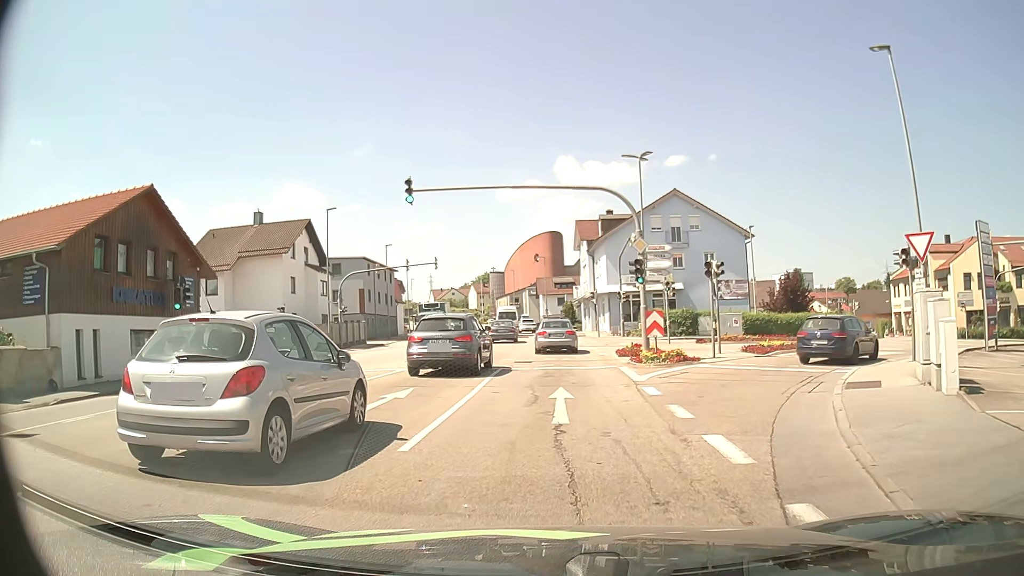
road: tertiary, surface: asphalt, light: Day
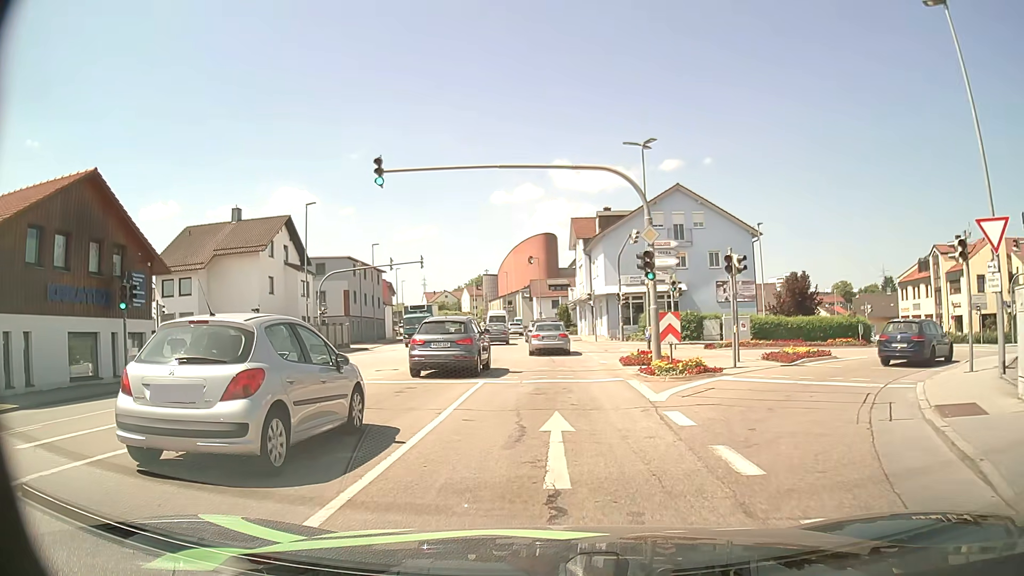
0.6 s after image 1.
(0.0, +3.5) m; -1°
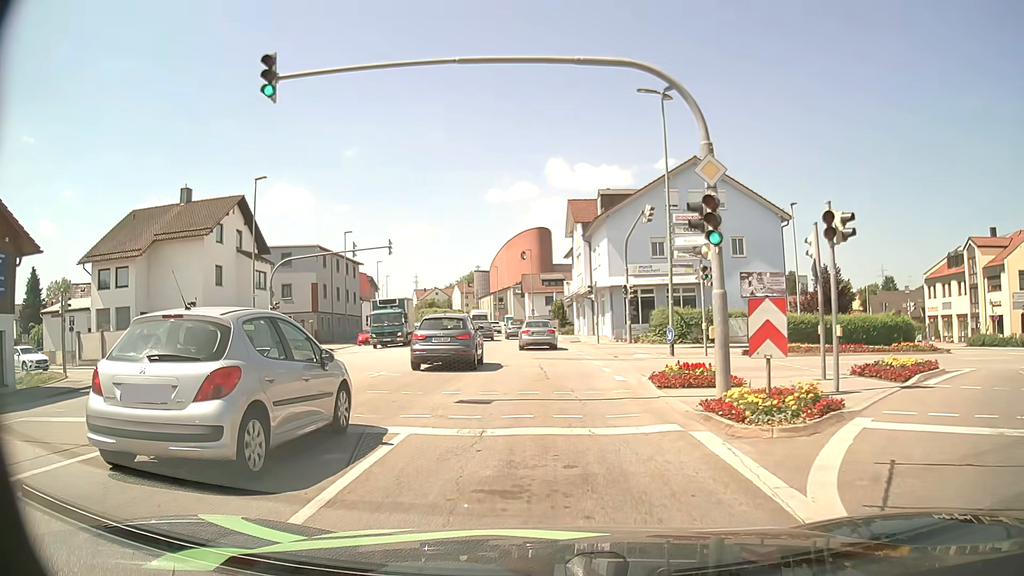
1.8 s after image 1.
(+0.1, +8.0) m; +1°
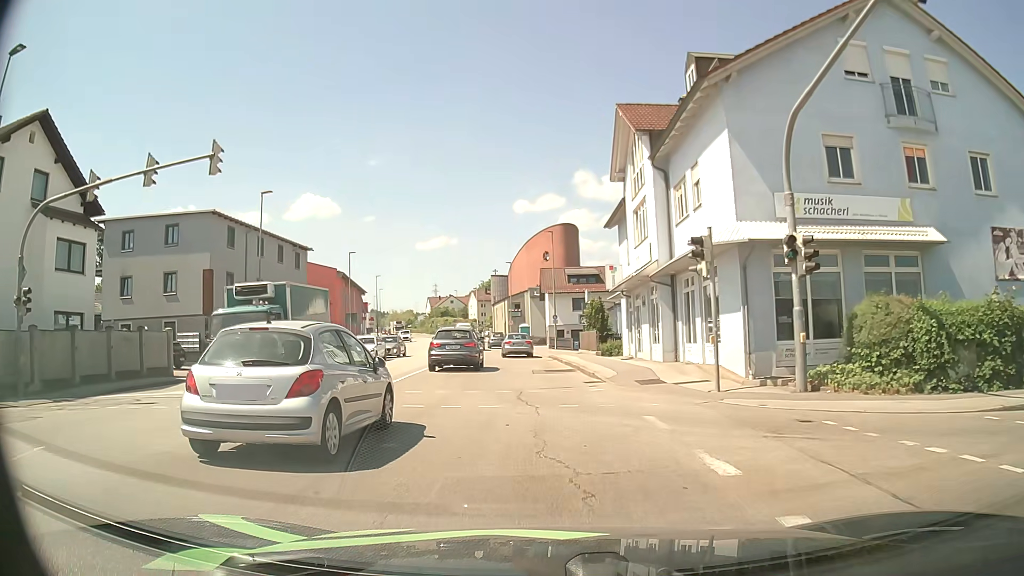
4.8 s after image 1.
(0.0, +24.2) m; -2°
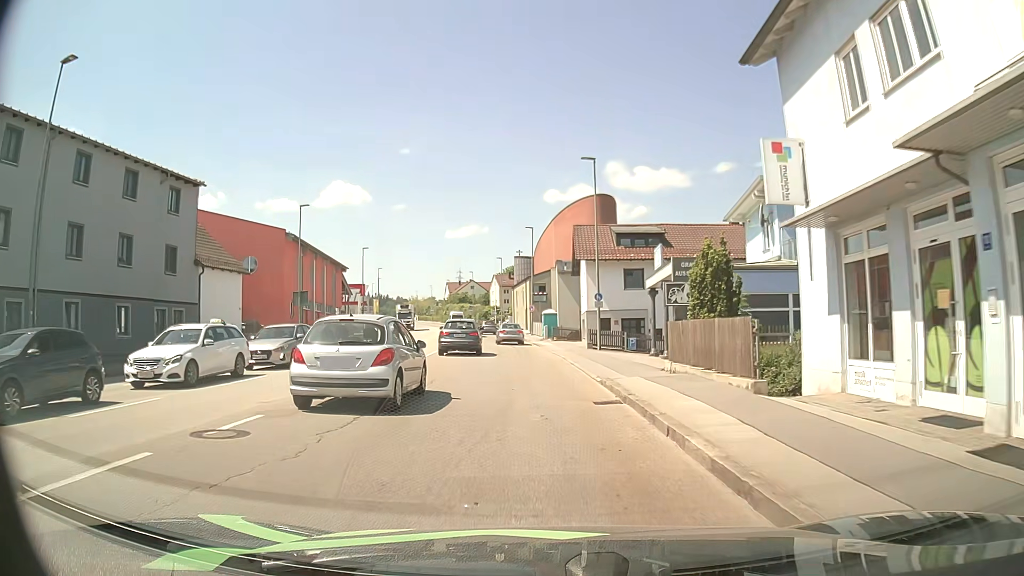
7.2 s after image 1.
(-0.3, +22.5) m; -2°
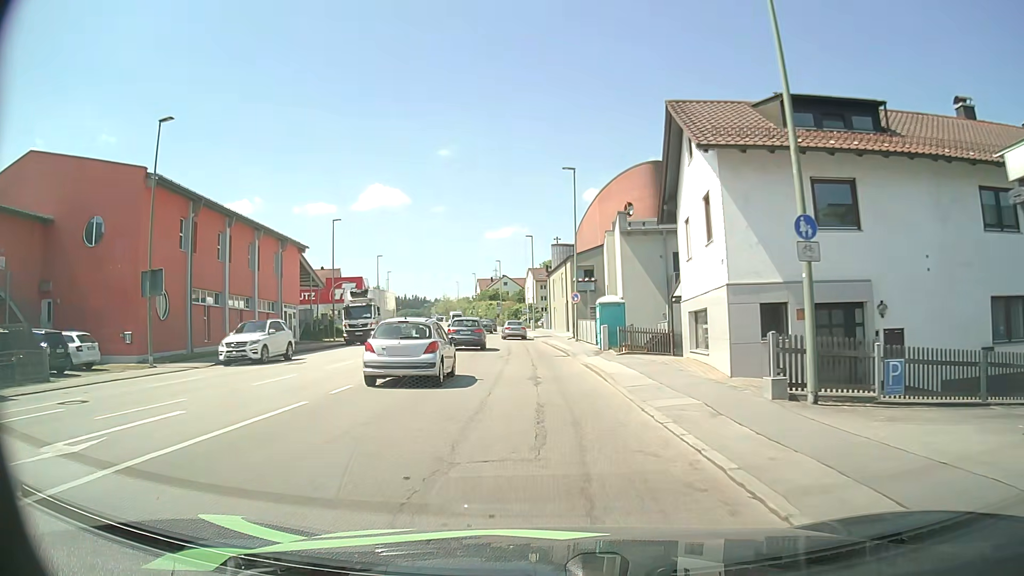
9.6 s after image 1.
(-0.5, +24.7) m; -3°
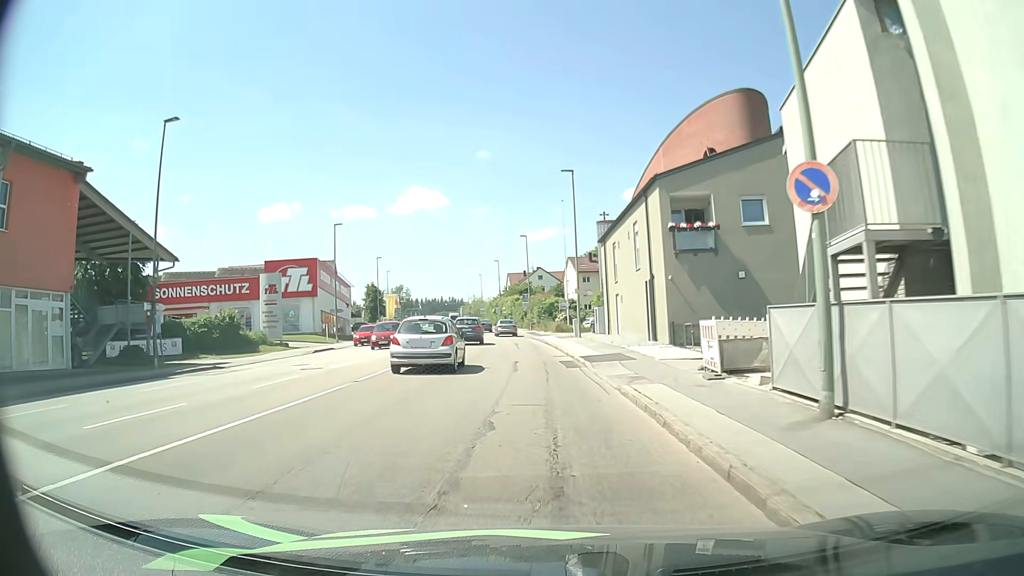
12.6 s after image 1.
(-1.0, +32.1) m; -4°
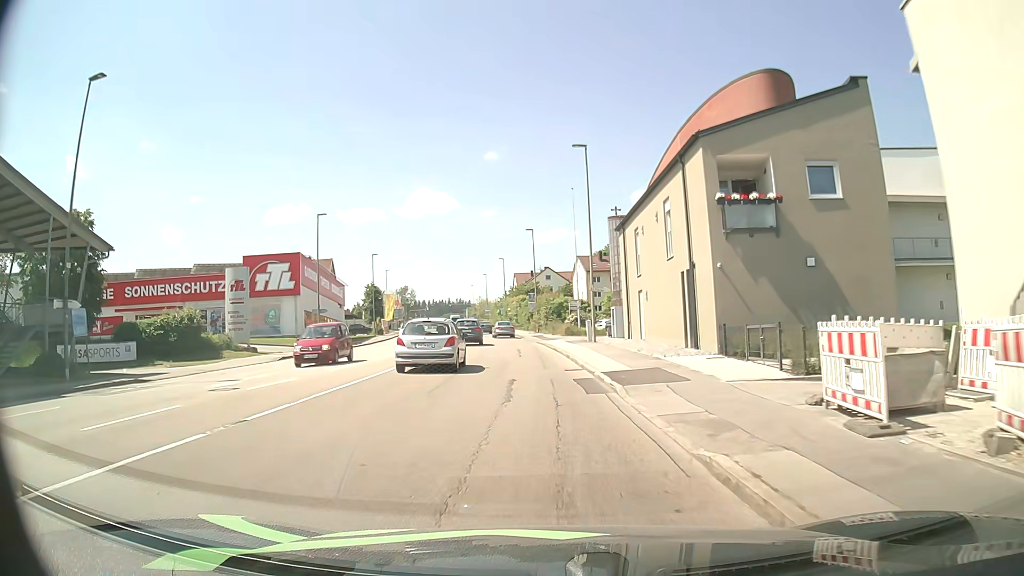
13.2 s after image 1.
(0.0, +6.4) m; 0°
(0, +10) (-1, +20) (-1, +30) (-2, +40) (-3, +50) (-4, +60) (-6, +70) (-7, +80) (-9, +89) (-10, +99) m
